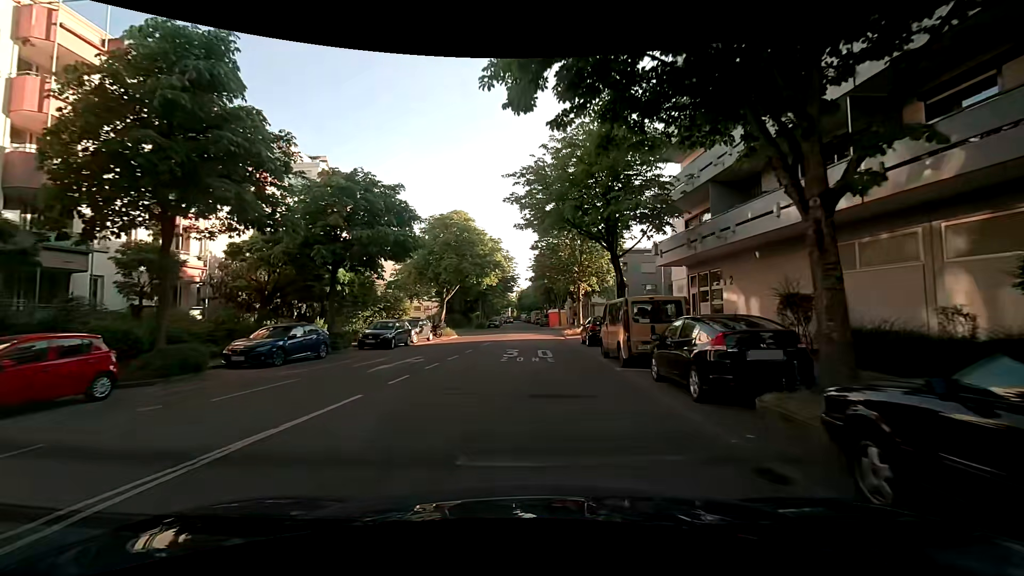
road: residential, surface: asphalt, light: Day
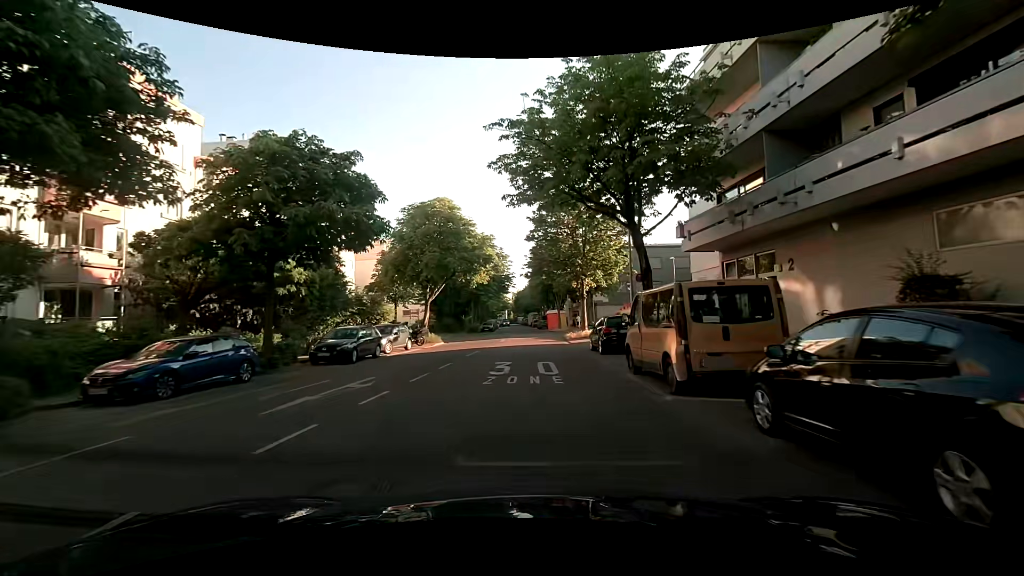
(0.0, +5.2) m; 0°
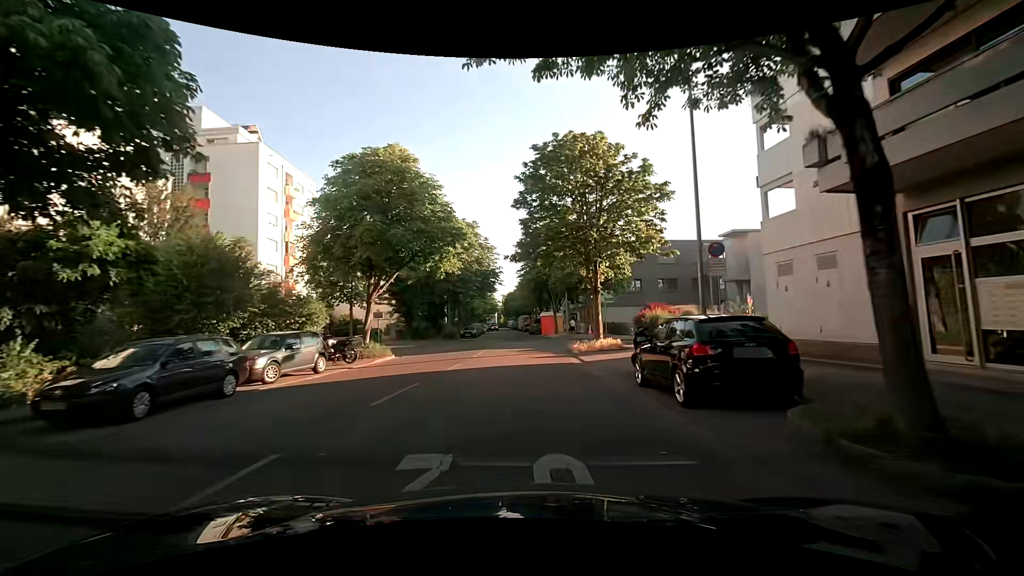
(+0.2, +10.5) m; +2°
